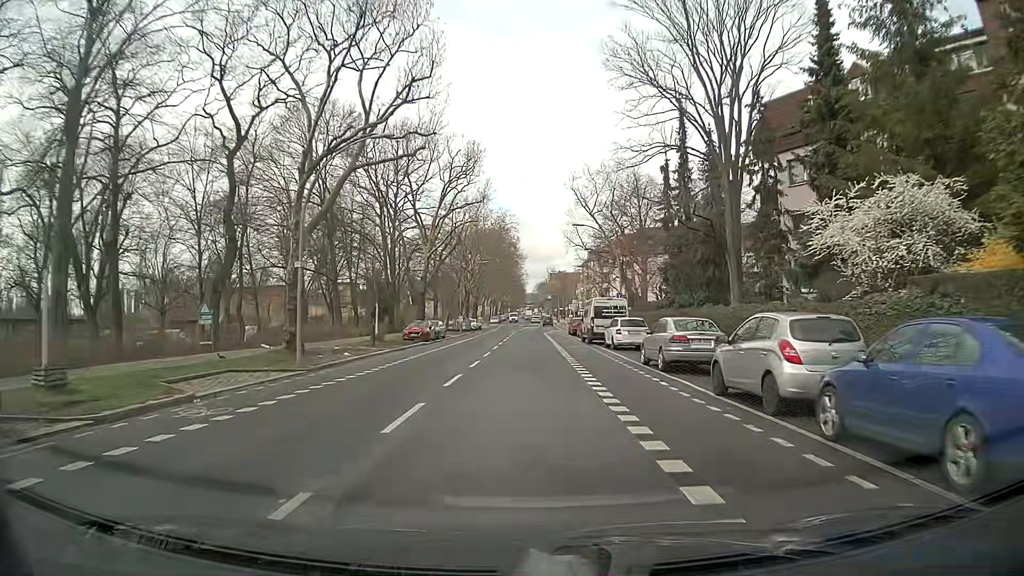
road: secondary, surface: asphalt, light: Day
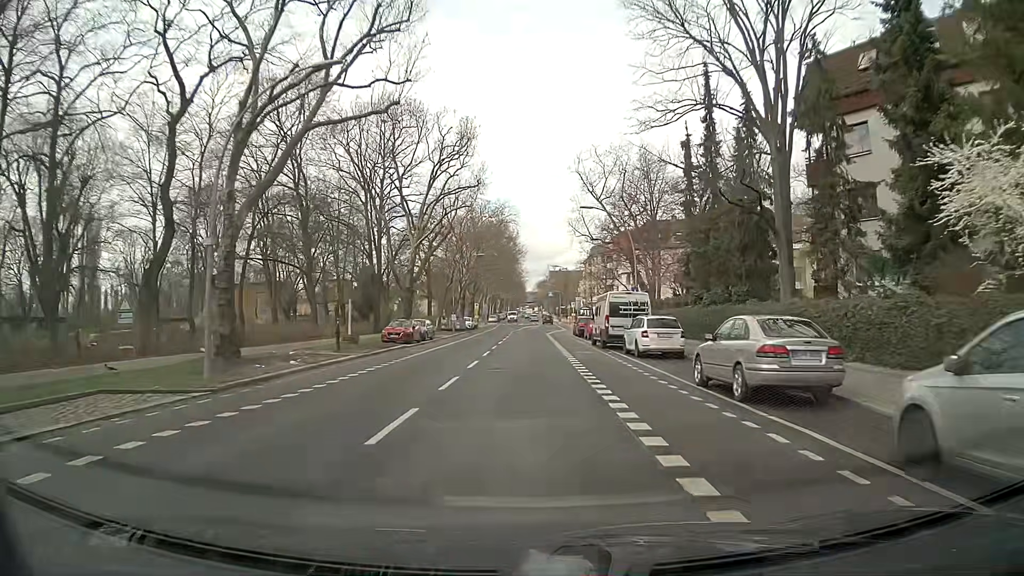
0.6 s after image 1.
(0.0, +6.8) m; -1°
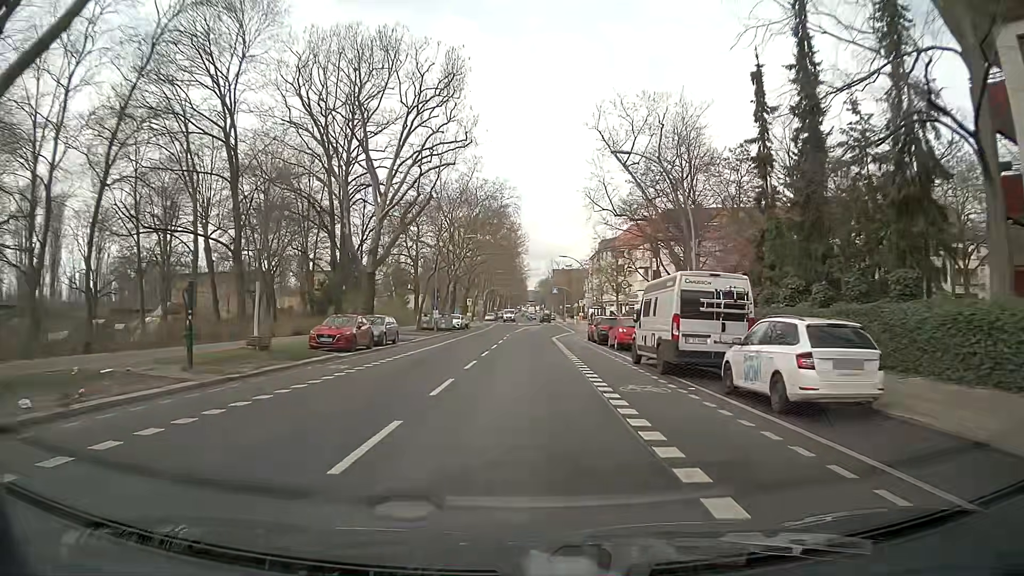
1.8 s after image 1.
(+0.1, +13.5) m; 0°
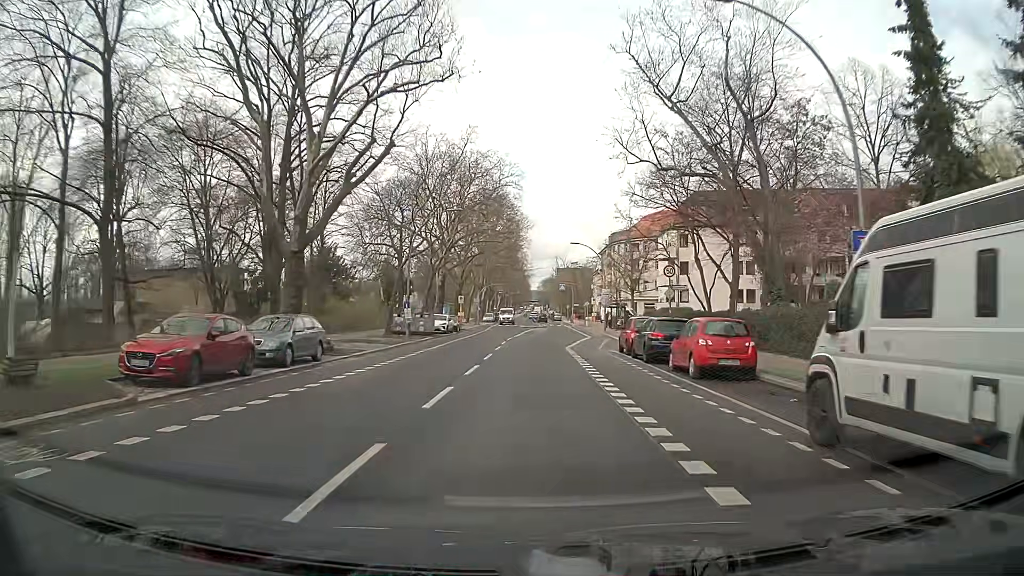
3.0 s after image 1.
(0.0, +13.5) m; 0°
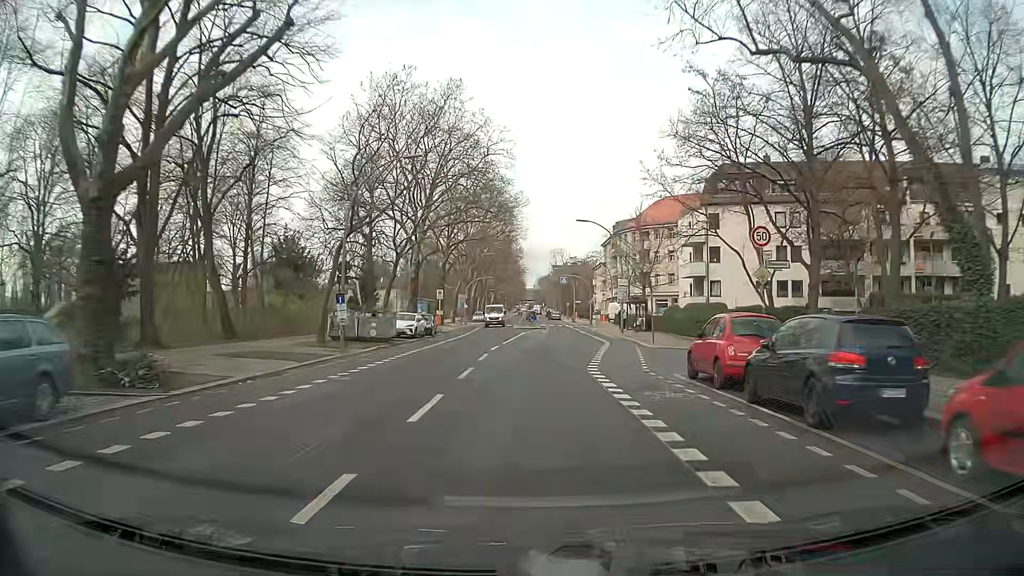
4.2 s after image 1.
(0.0, +13.3) m; 0°
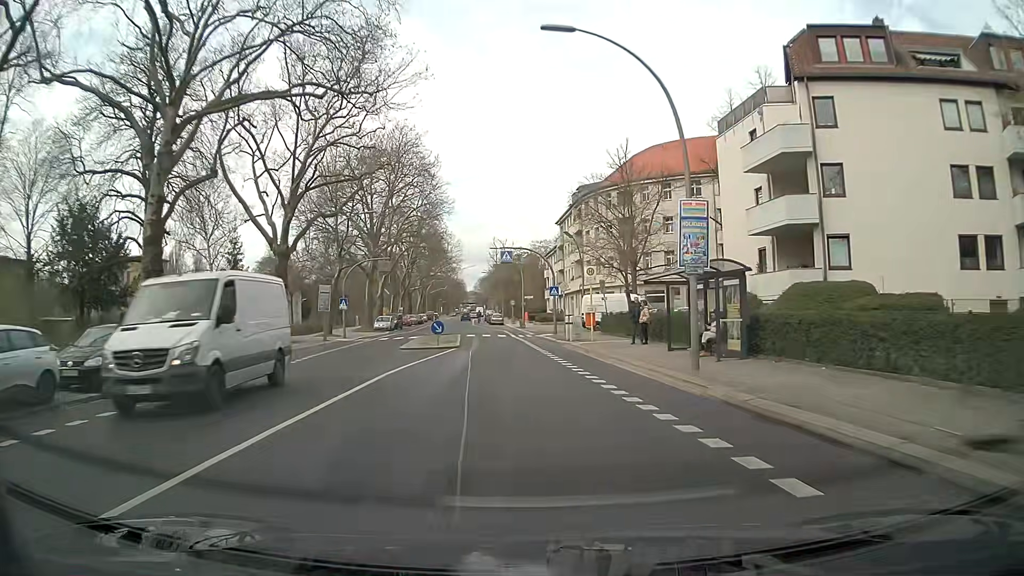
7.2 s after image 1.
(+1.5, +32.0) m; +4°
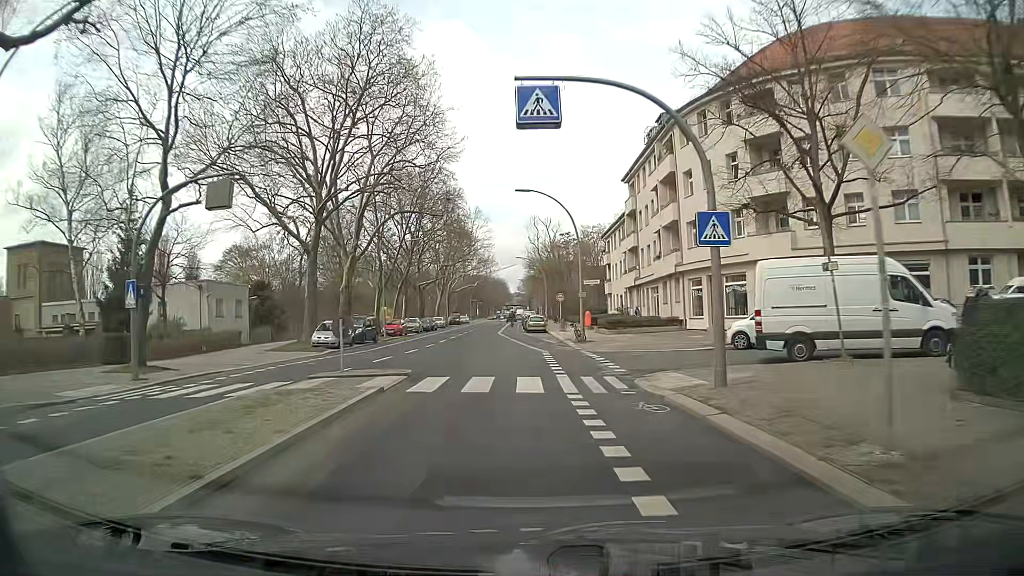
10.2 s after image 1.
(-0.6, +30.8) m; -5°
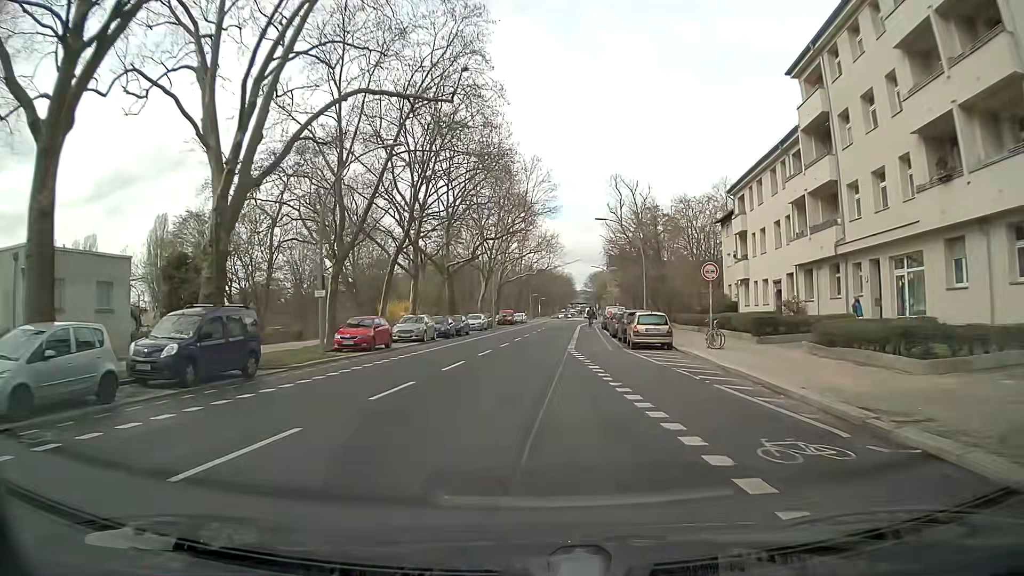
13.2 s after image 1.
(-0.9, +29.5) m; -4°
(0, +10) (0, +20) (0, +30) (+1, +40) (+2, +50) (+2, +60) (+3, +70) (+5, +80) (+6, +90) (+7, +100) m
